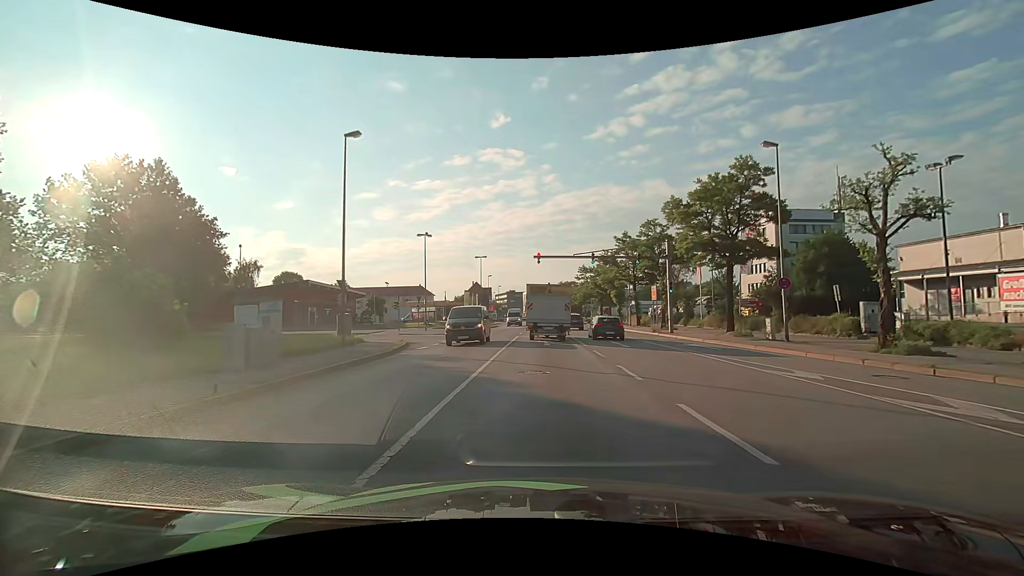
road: primary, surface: asphalt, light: Day
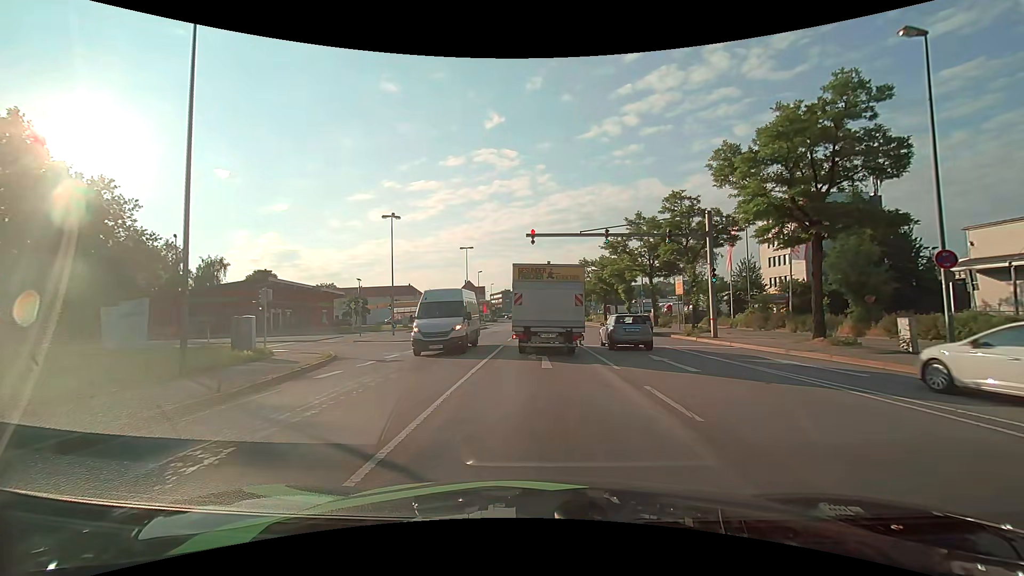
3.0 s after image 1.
(-0.1, +10.1) m; 0°
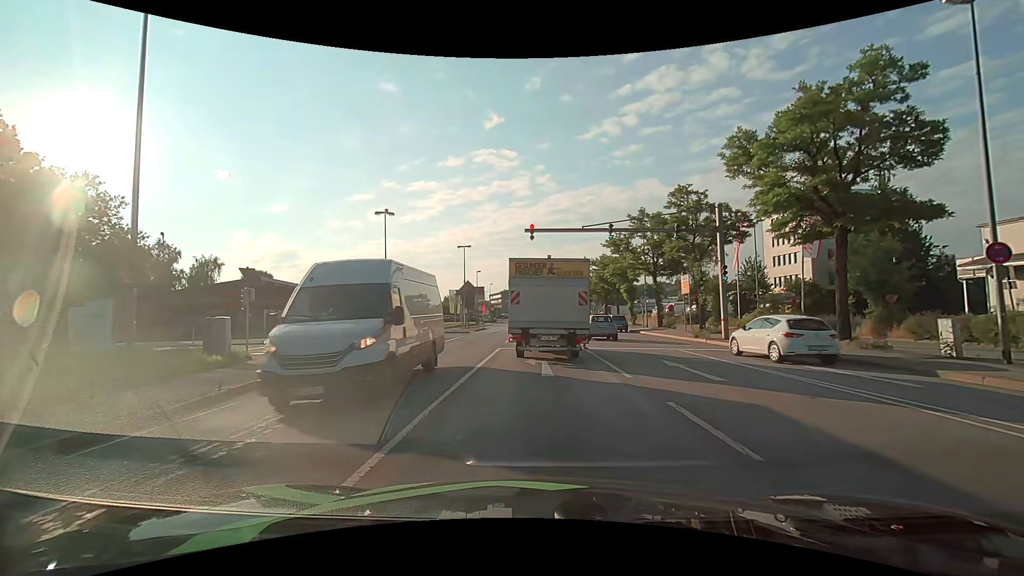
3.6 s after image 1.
(0.0, +1.7) m; 0°
